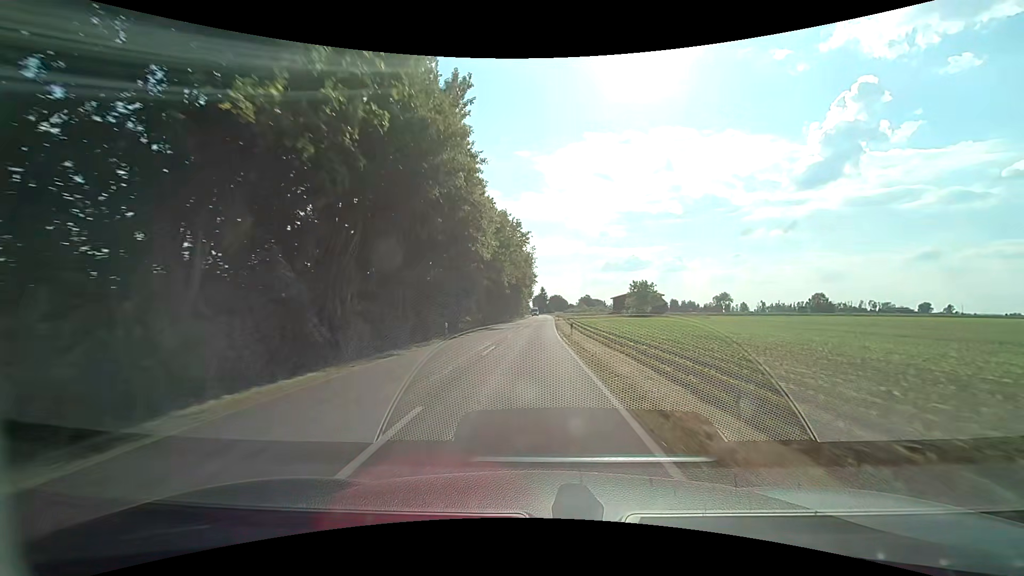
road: tertiary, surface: asphalt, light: Day
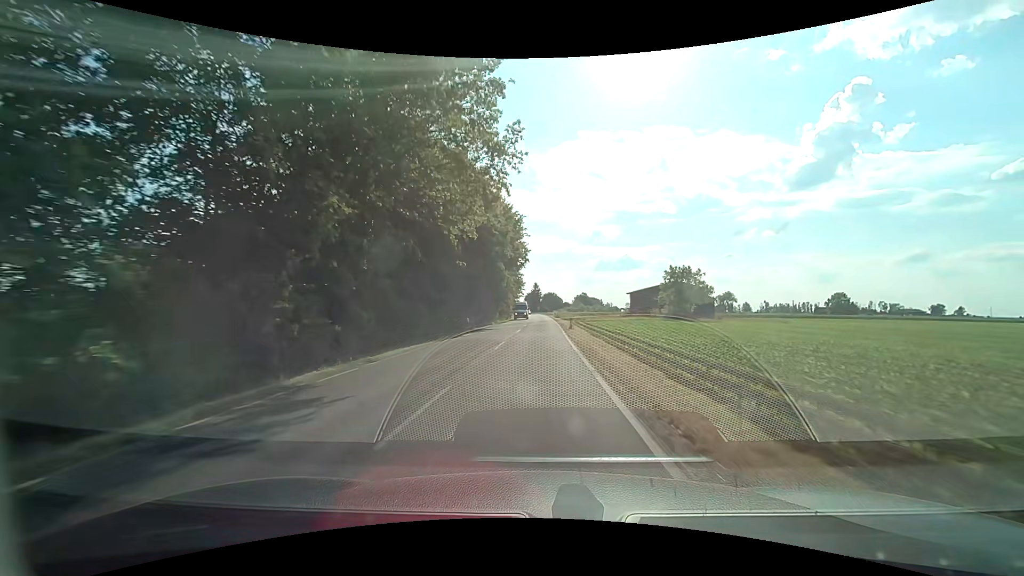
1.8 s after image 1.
(+0.1, +34.3) m; +1°
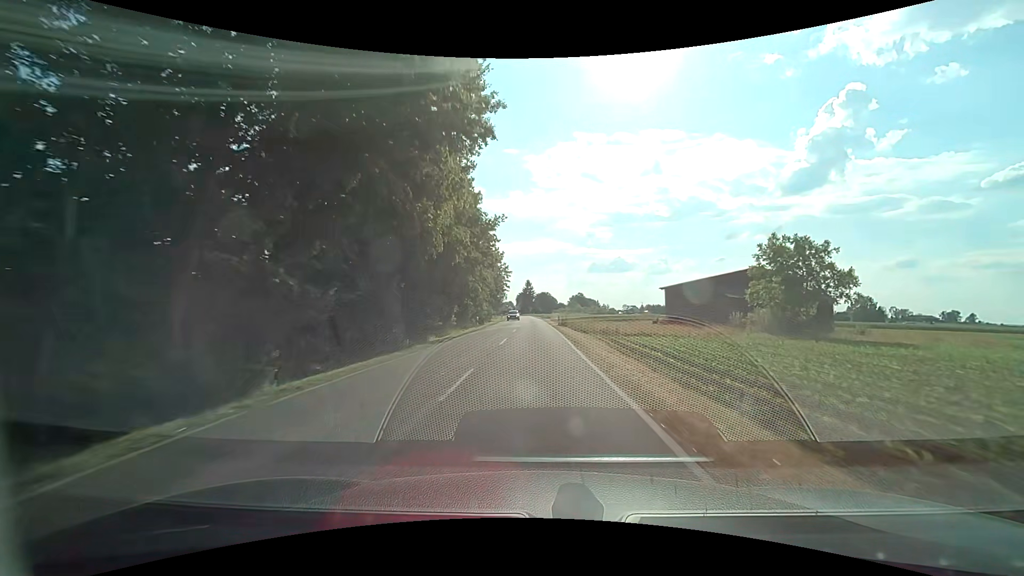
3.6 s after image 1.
(+0.3, +33.5) m; +1°
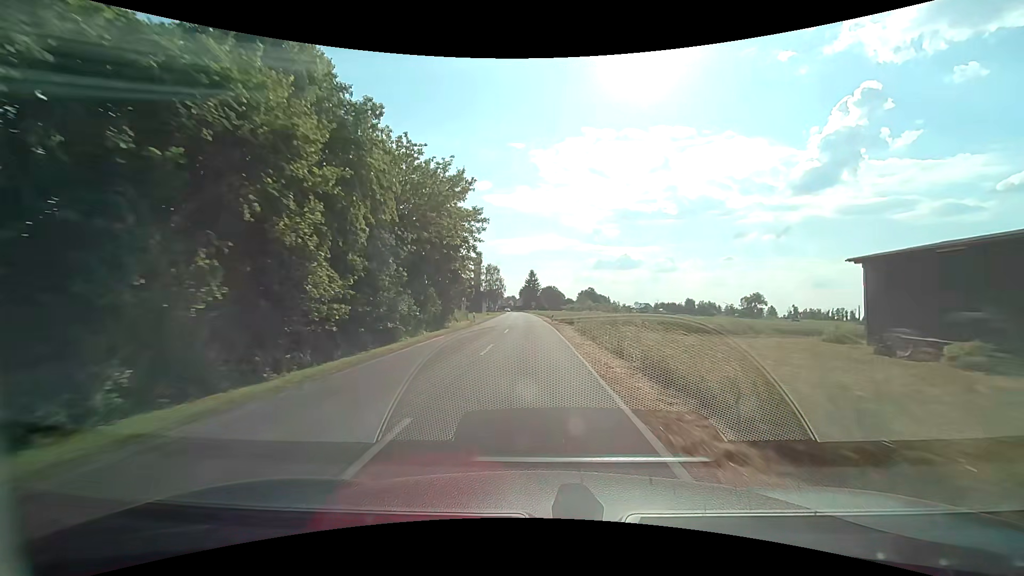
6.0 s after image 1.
(-0.1, +41.3) m; -1°
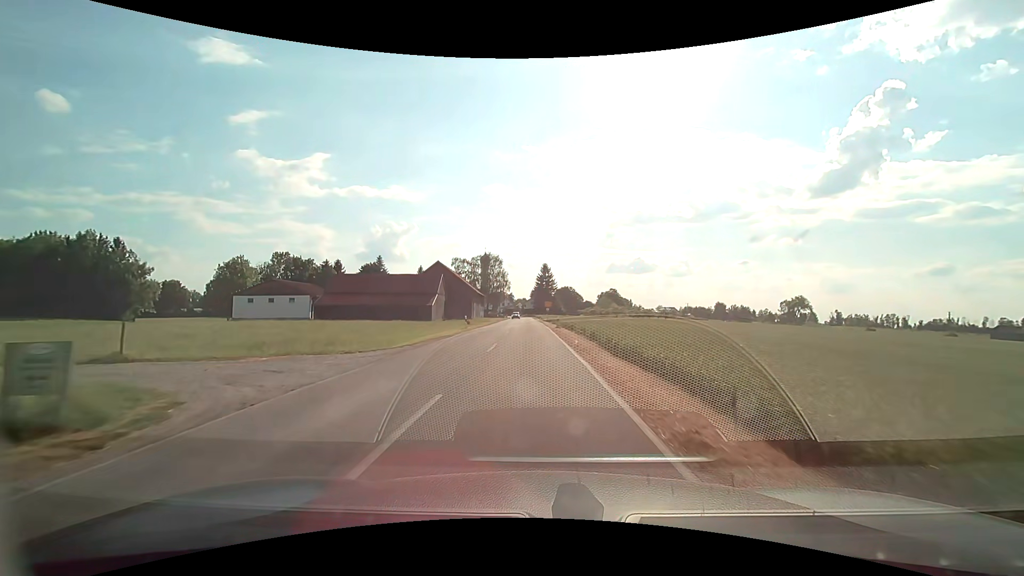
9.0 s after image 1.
(-0.5, +46.2) m; -1°
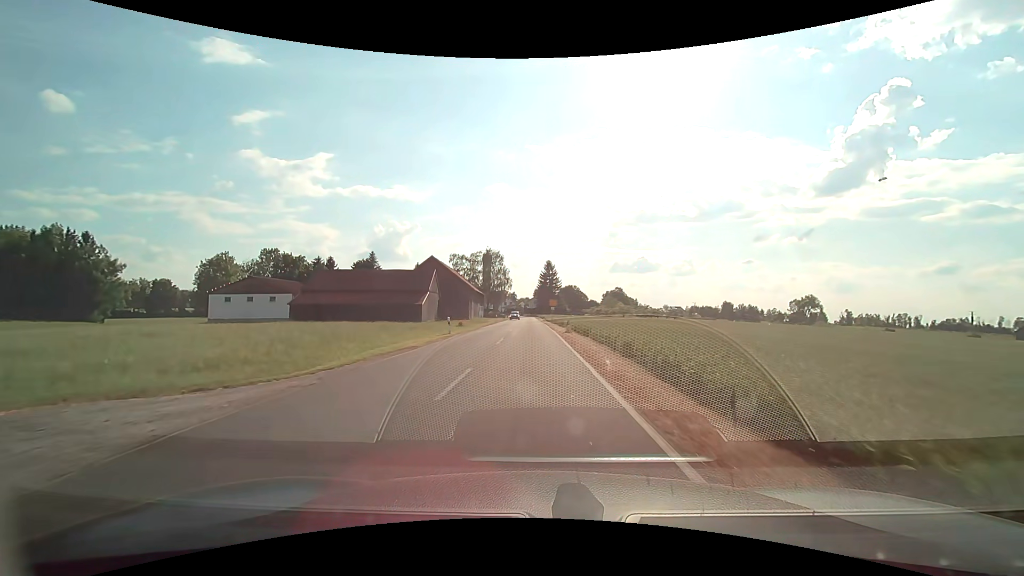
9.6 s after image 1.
(0.0, +8.5) m; 0°
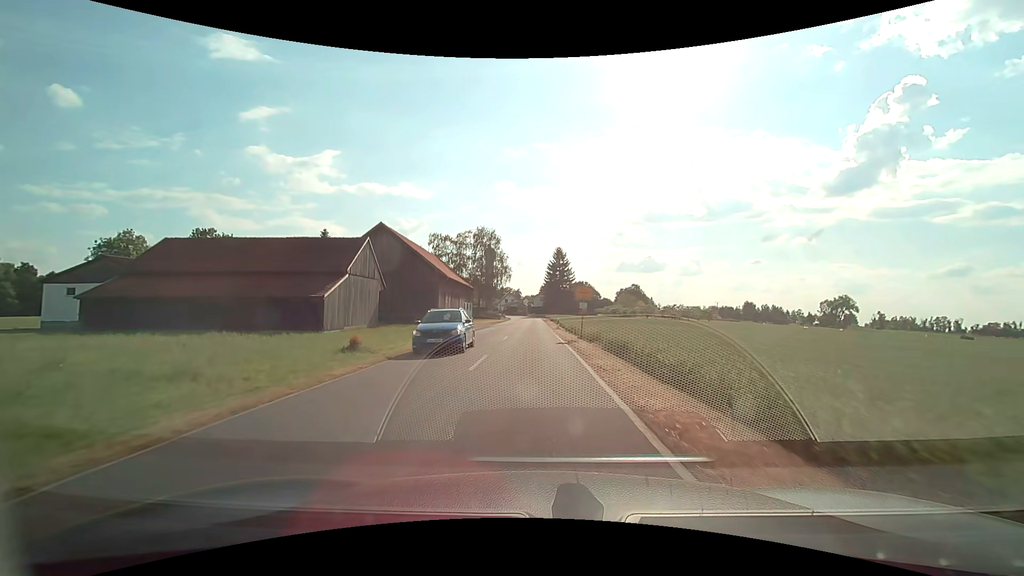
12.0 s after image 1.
(-0.2, +32.1) m; -1°
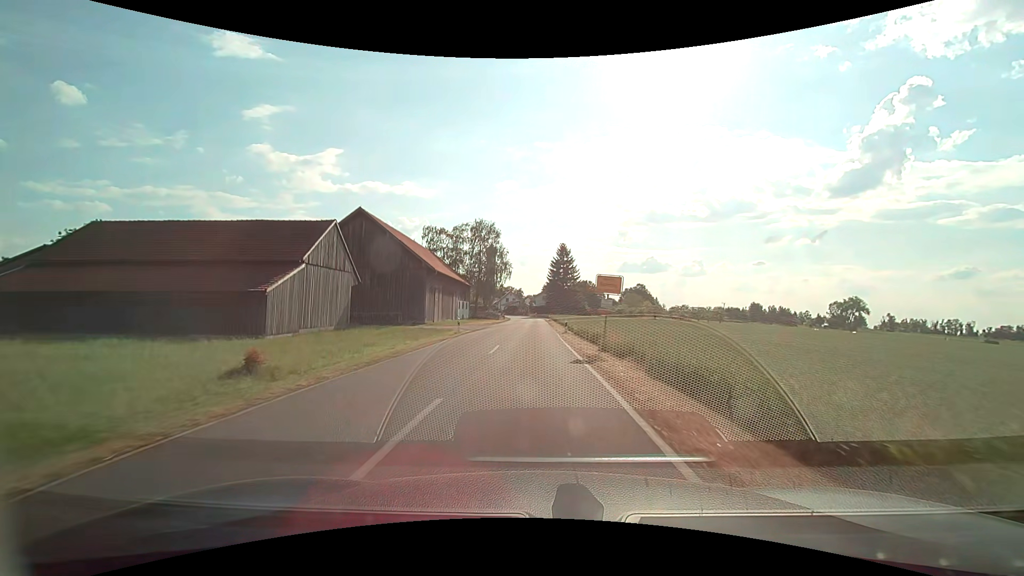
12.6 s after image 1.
(0.0, +7.7) m; 0°
(0, +10) (0, +20) (0, +30) (0, +40) (0, +50) (0, +60) (0, +70) (0, +80) (0, +90) (-1, +100) m
